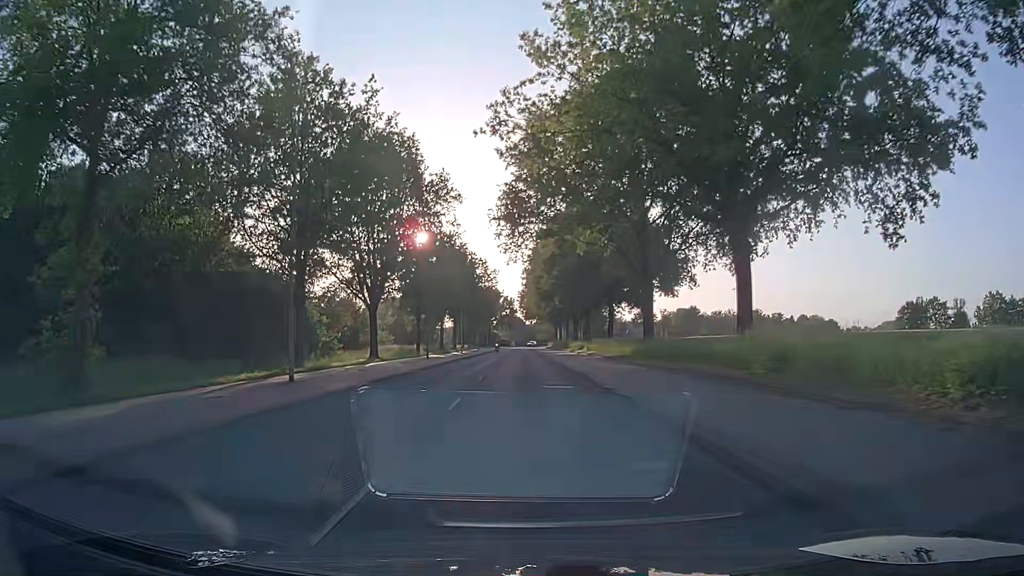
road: secondary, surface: asphalt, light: Day
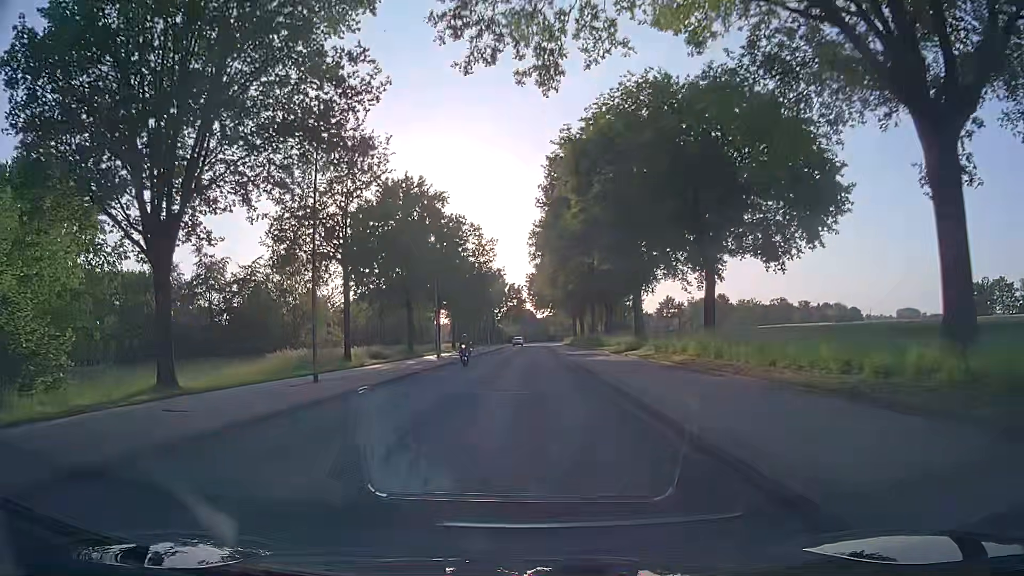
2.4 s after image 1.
(-0.1, +30.6) m; -1°
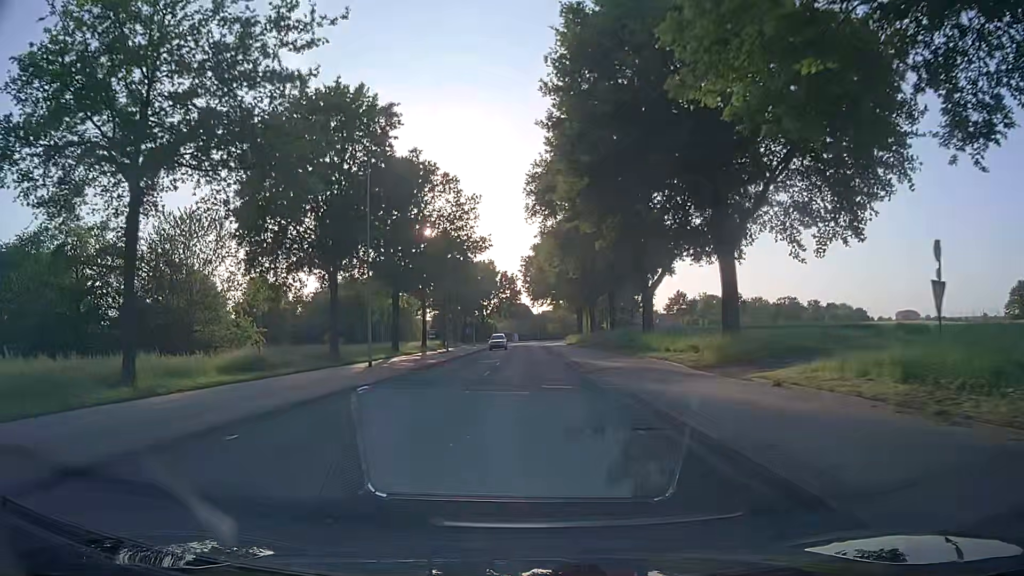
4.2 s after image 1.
(-0.1, +23.0) m; 0°
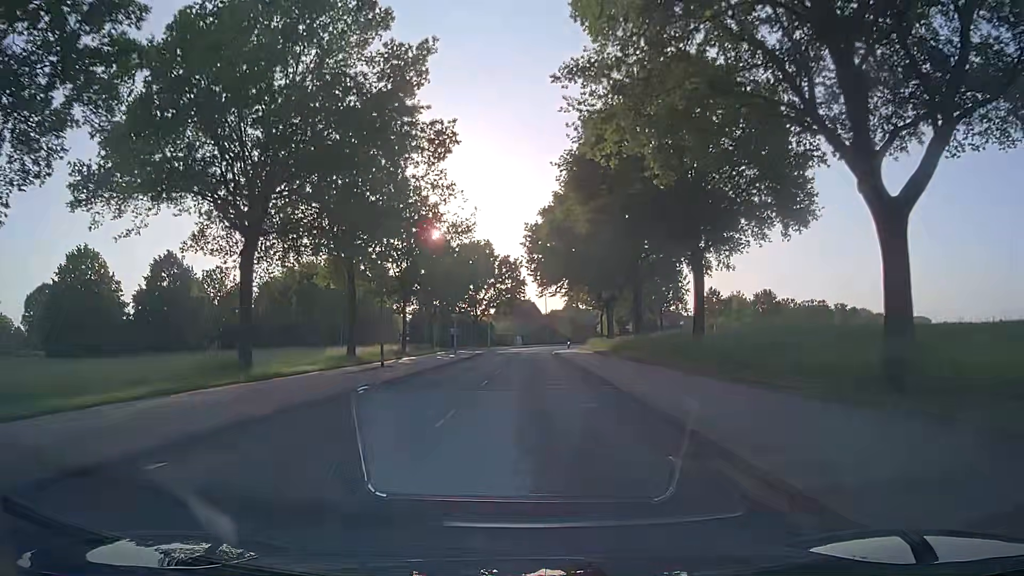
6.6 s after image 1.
(-0.2, +30.6) m; -1°
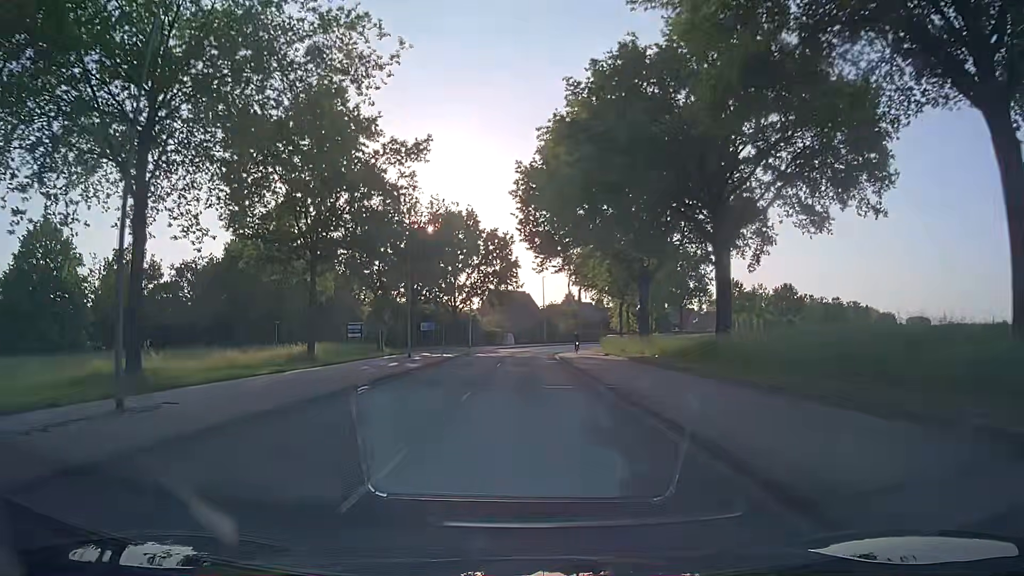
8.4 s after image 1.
(+0.3, +23.0) m; +1°
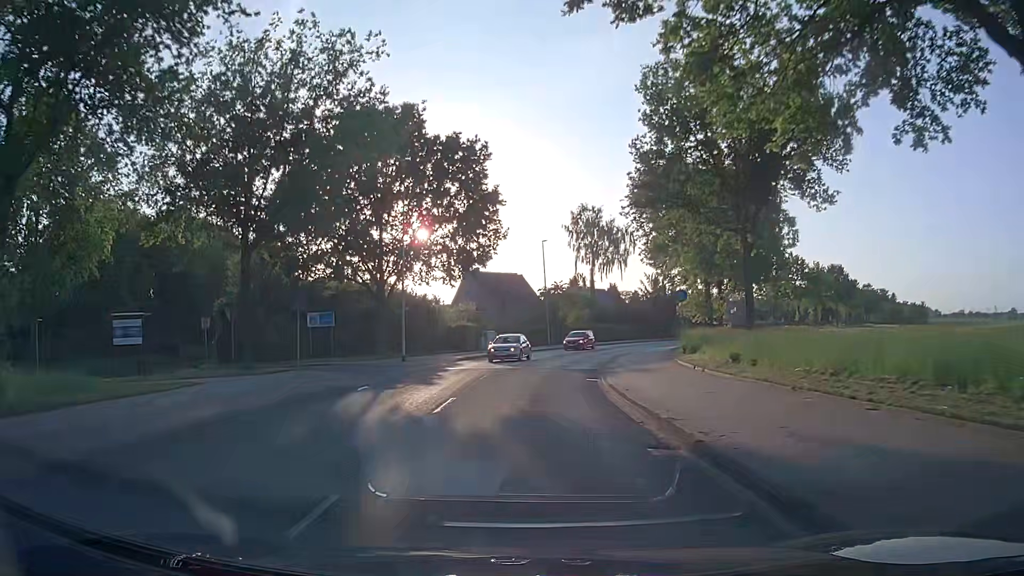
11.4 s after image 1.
(-0.1, +38.3) m; 0°
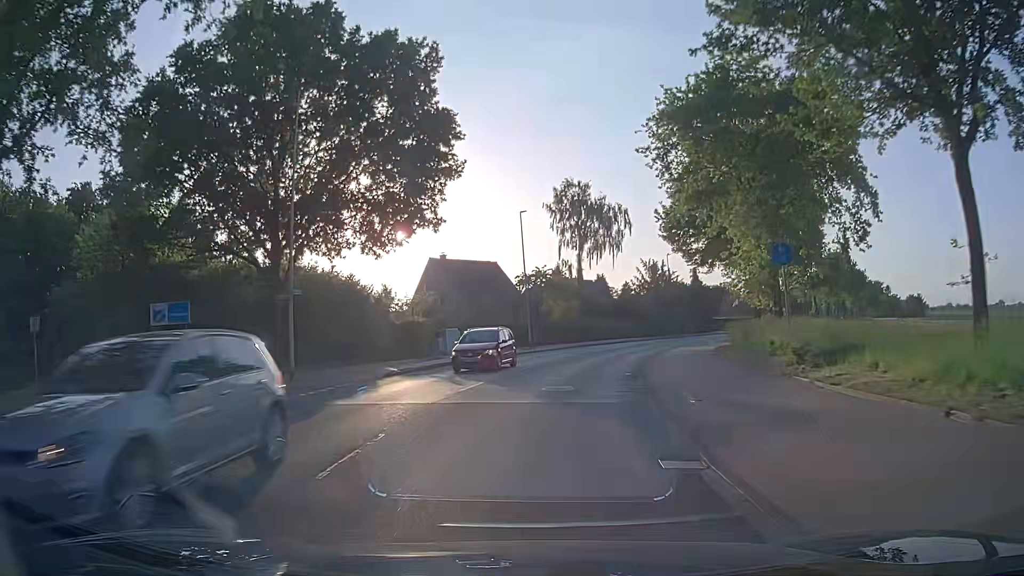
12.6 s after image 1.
(+0.2, +15.3) m; +2°
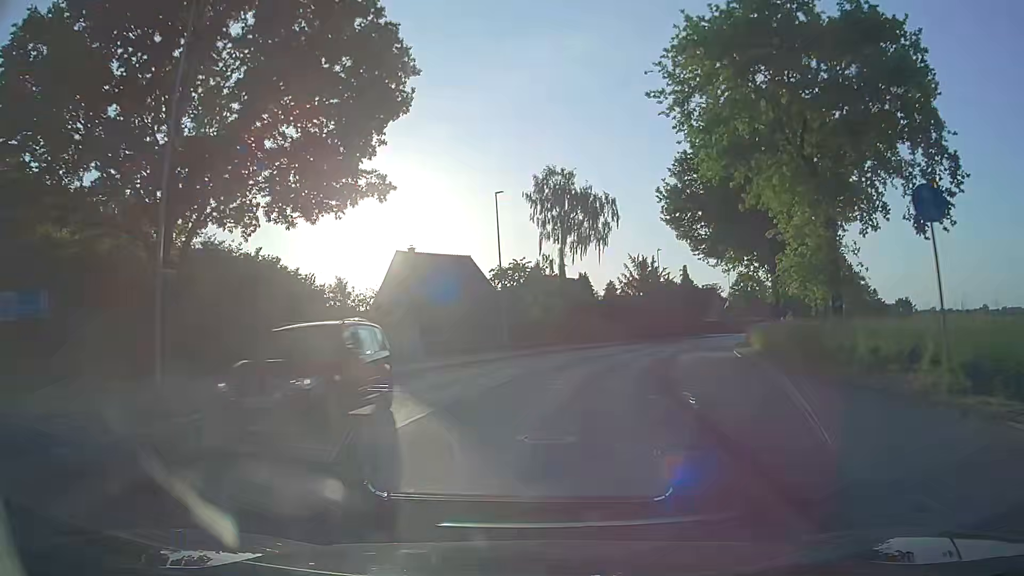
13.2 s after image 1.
(0.0, +7.6) m; +1°
(0, +10) (+2, +20) (+3, +30) (+6, +39) (+10, +49) (+14, +58) (+19, +67) (+24, +75) (+30, +83) (+35, +92) m
